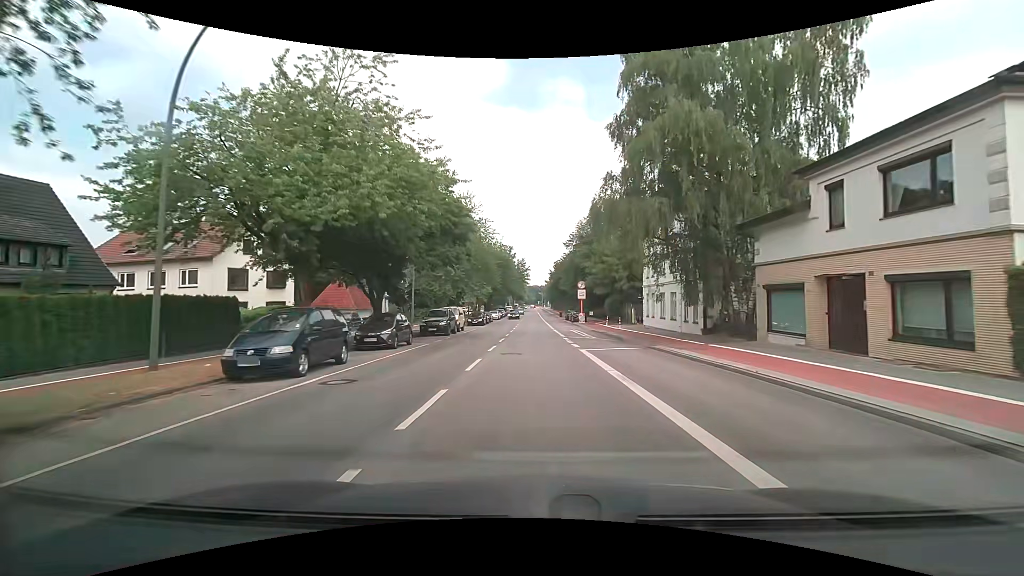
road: secondary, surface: asphalt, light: Day
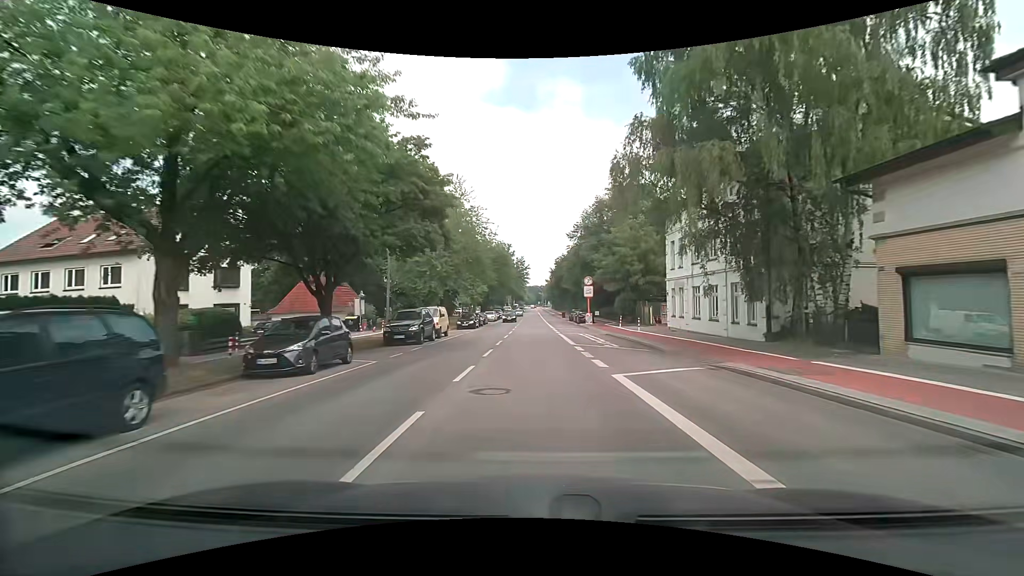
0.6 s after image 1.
(0.0, +7.8) m; 0°
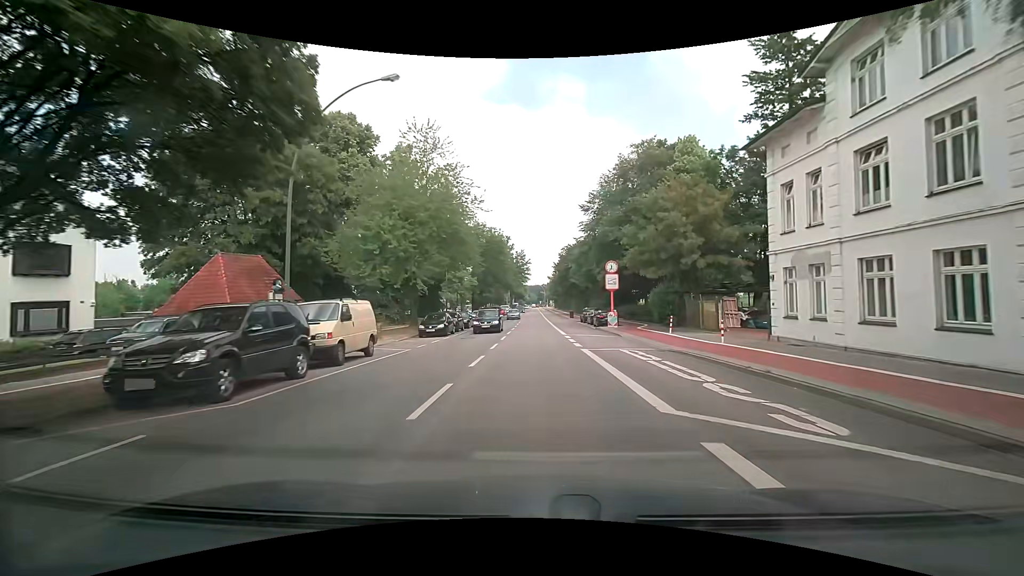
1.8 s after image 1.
(-0.2, +15.7) m; 0°
